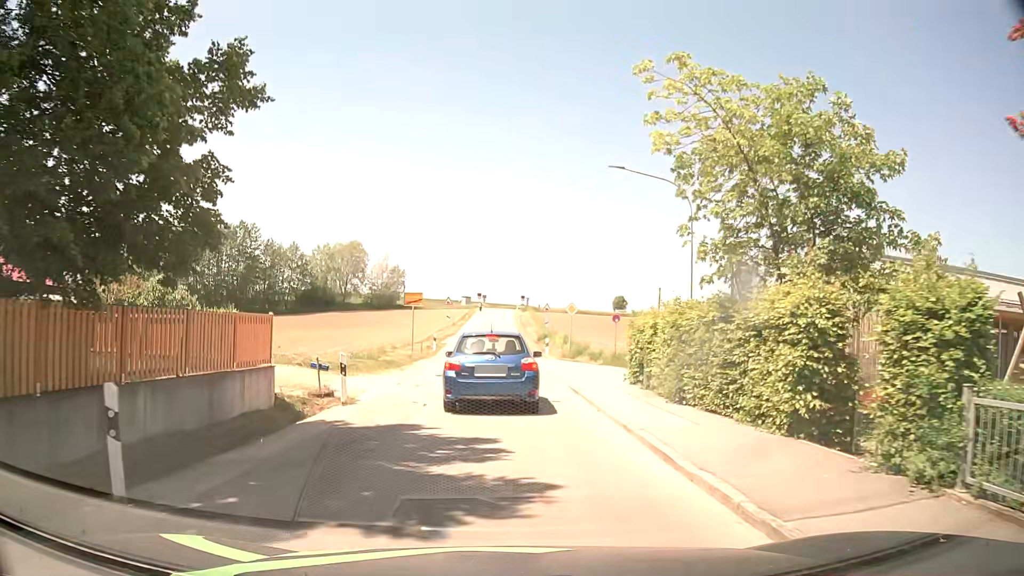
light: Day
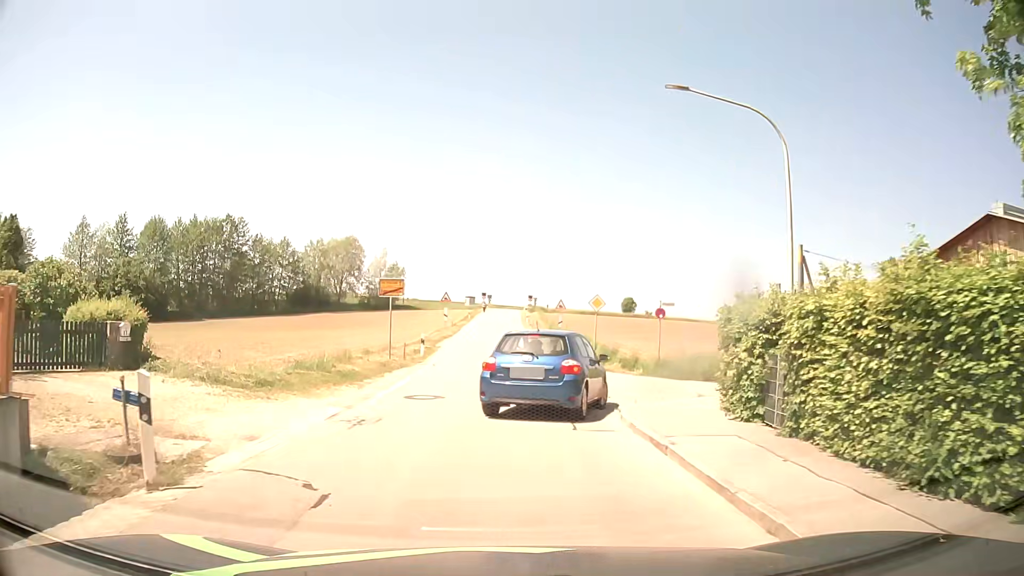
(0.0, +8.2) m; +1°
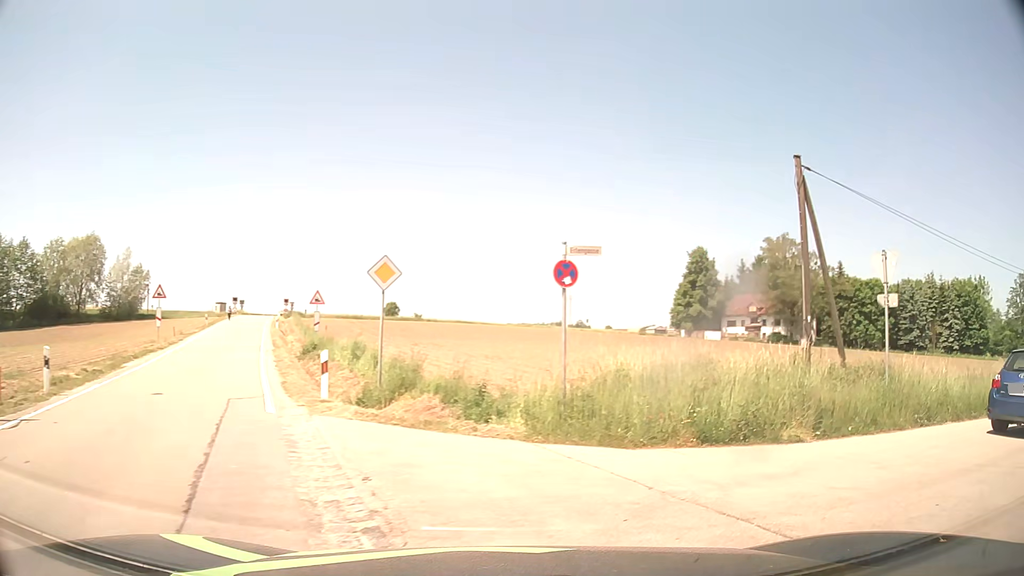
(+0.4, +15.3) m; +17°
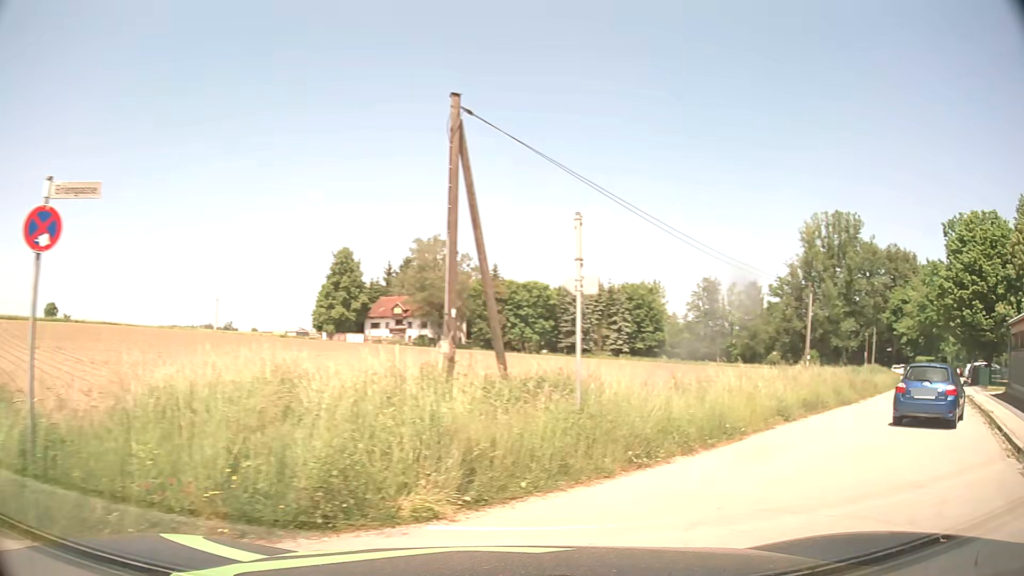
(+1.2, +4.3) m; +33°
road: residential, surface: asphalt
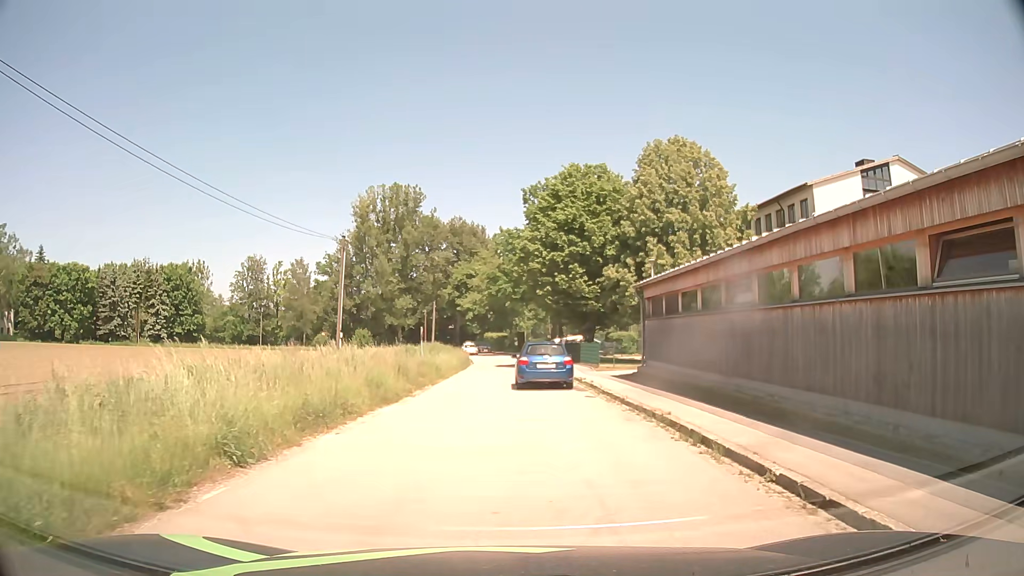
(+3.4, +8.2) m; +37°
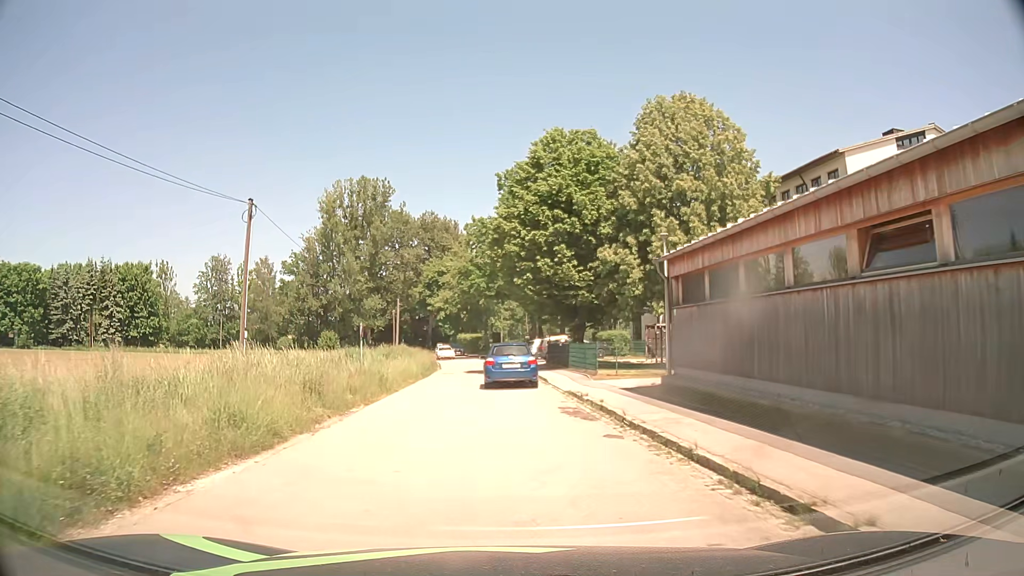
(+0.2, +8.0) m; +1°
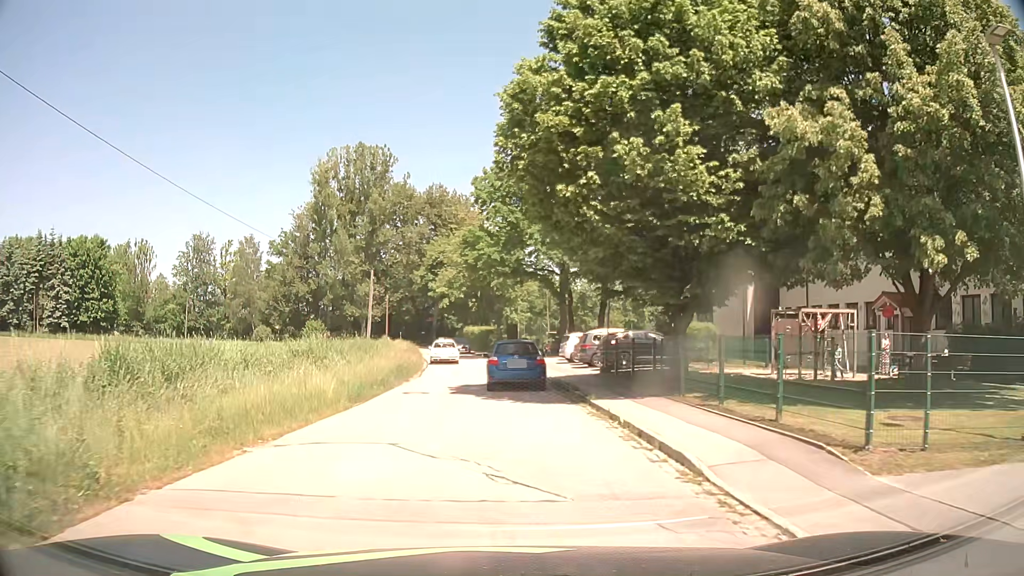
(-0.1, +18.9) m; -1°
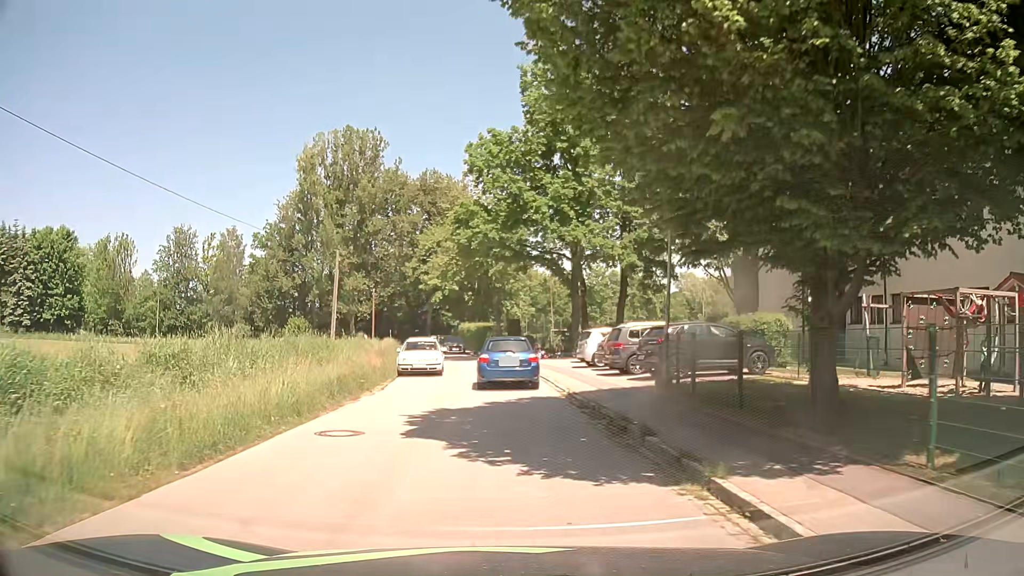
(0.0, +8.9) m; 0°
